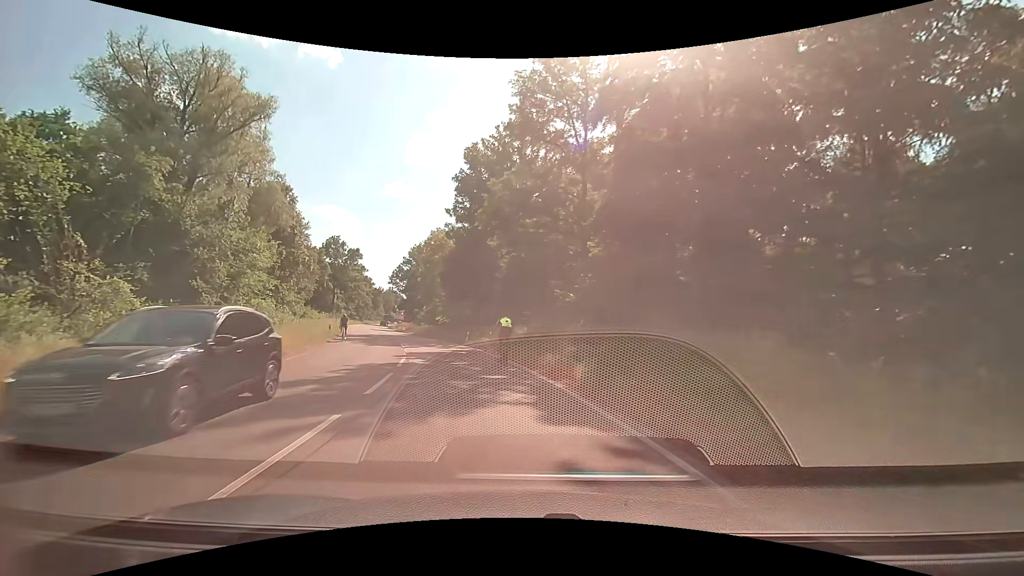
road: secondary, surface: asphalt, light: Day
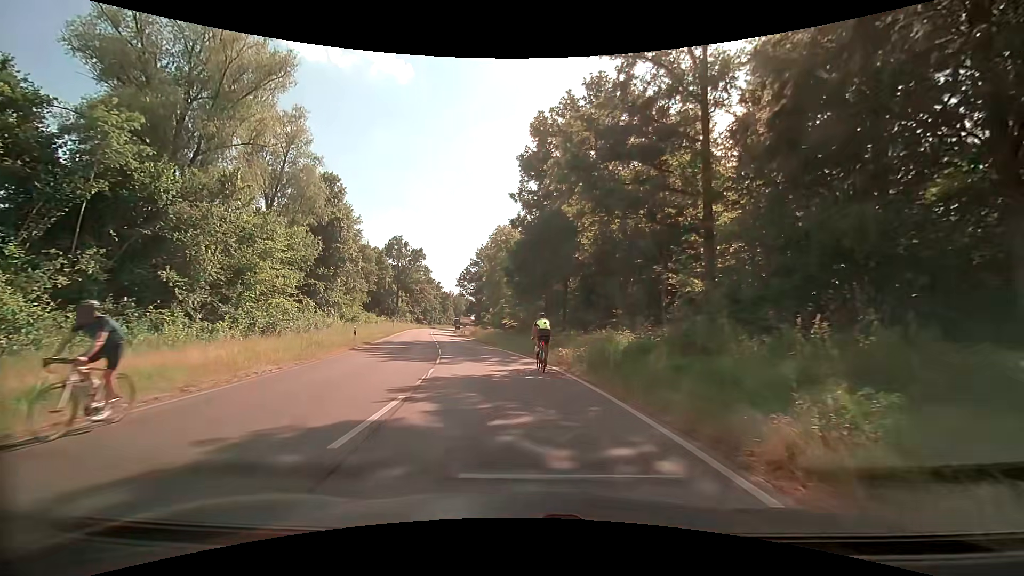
(-0.7, +10.5) m; -6°
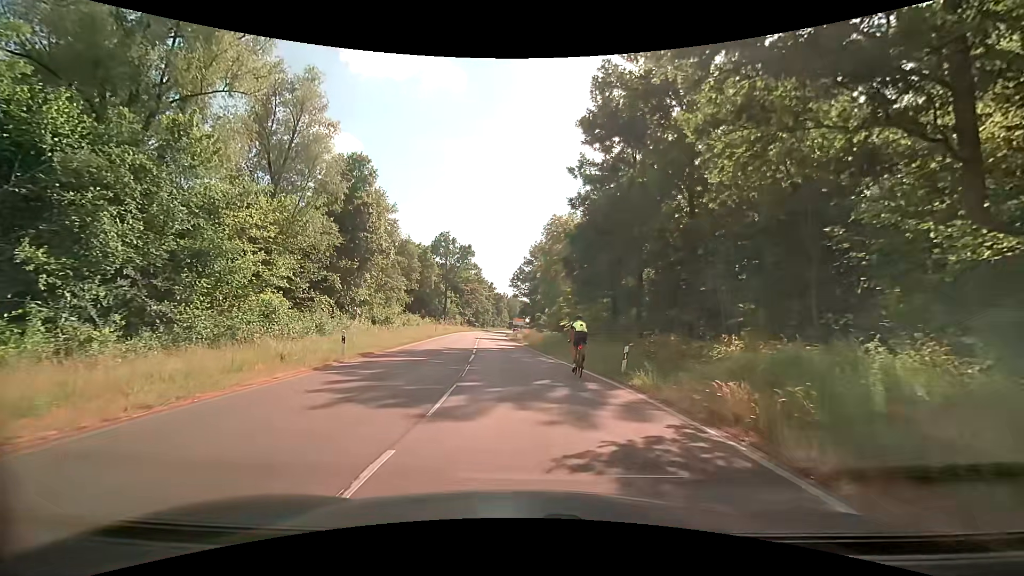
(-0.8, +10.1) m; -7°
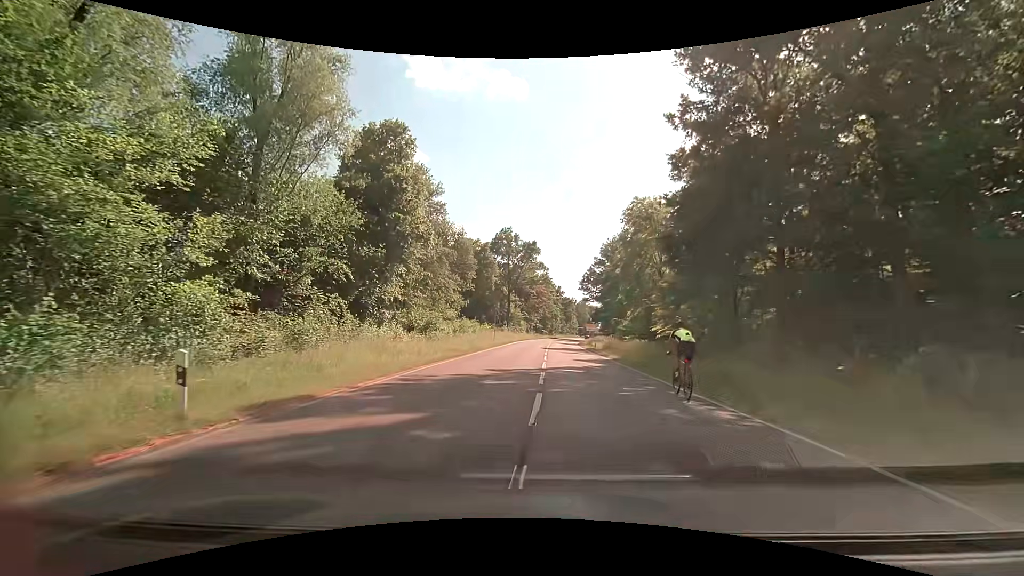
(-1.1, +12.8) m; -8°
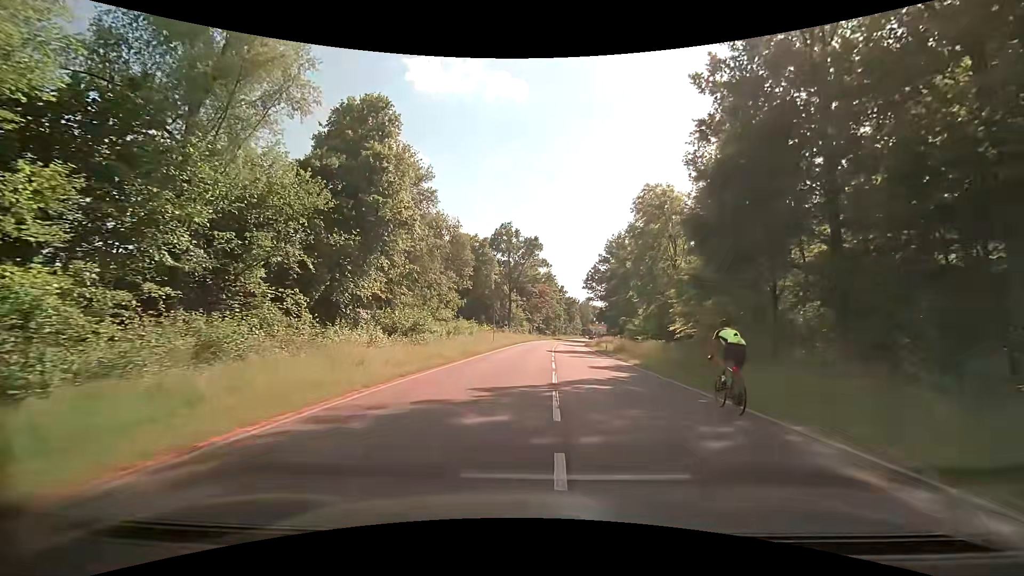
(-0.1, +5.6) m; -1°
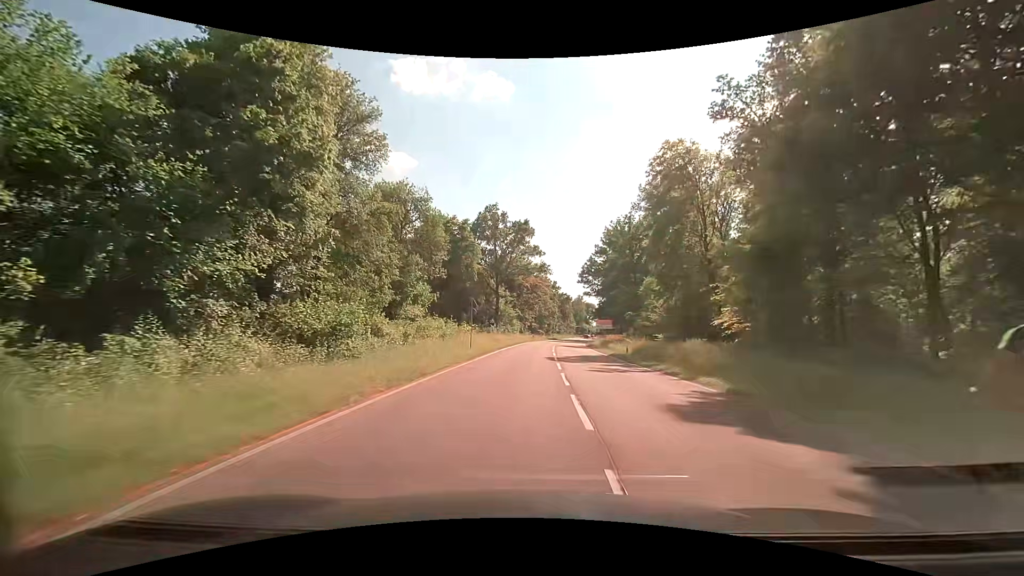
(+0.2, +13.0) m; +2°
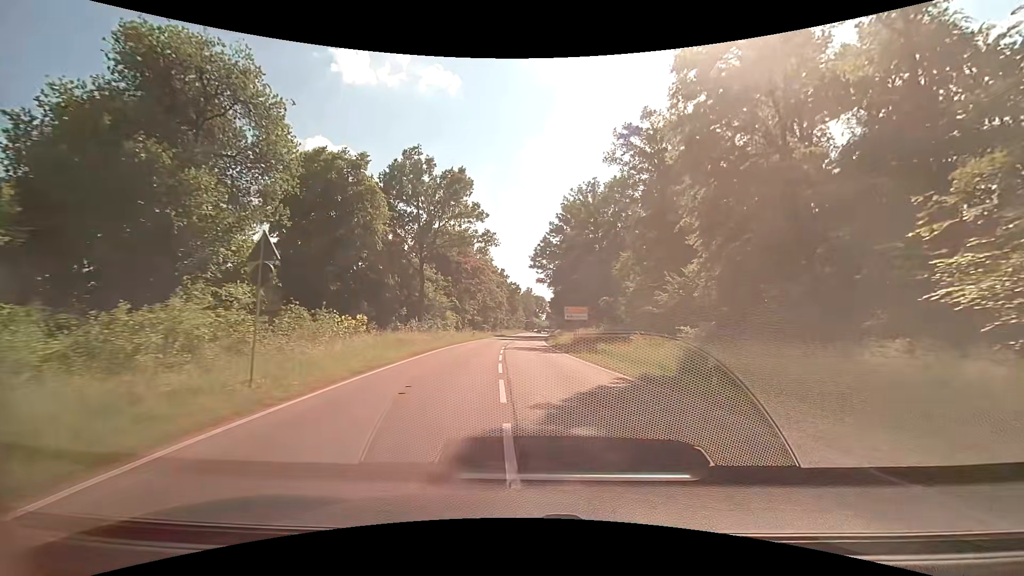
(+0.8, +22.3) m; +5°
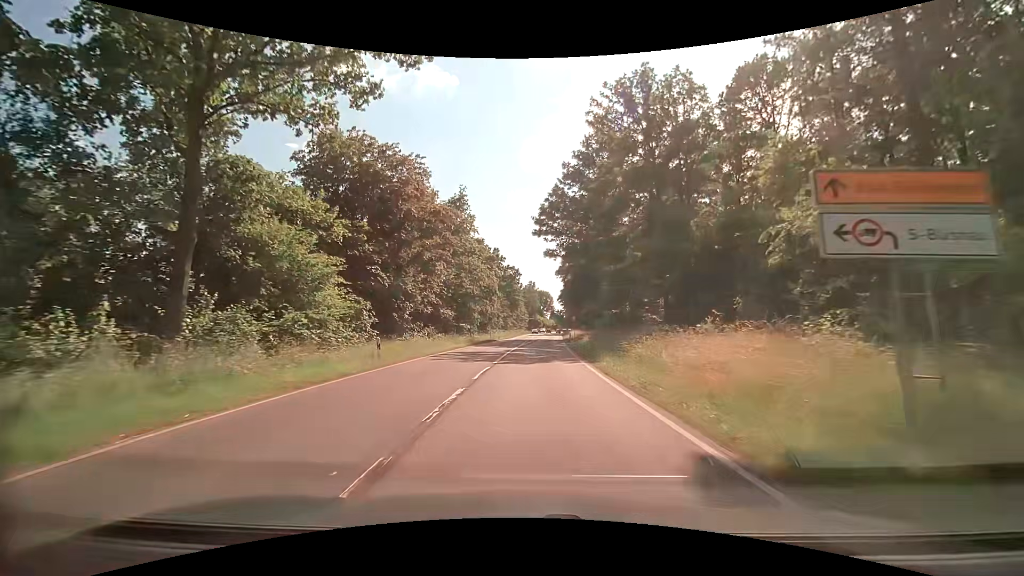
(+0.1, +38.1) m; +1°
(0, +10) (0, +20) (0, +30) (+1, +40) (+1, +50) (+2, +60) (+2, +70) (+3, +80) (+4, +90) (+4, +100) m
